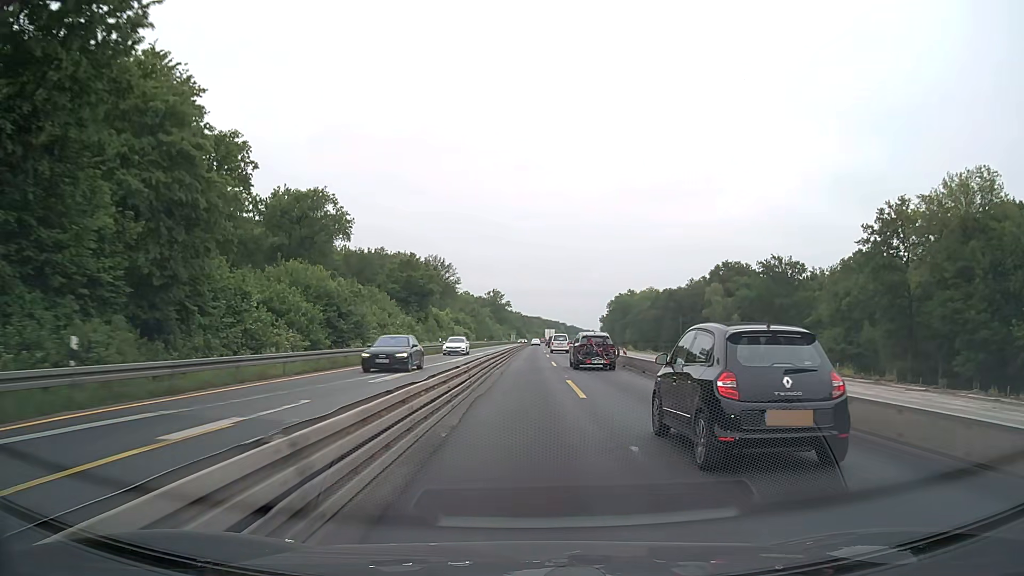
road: motorway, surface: asphalt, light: Day
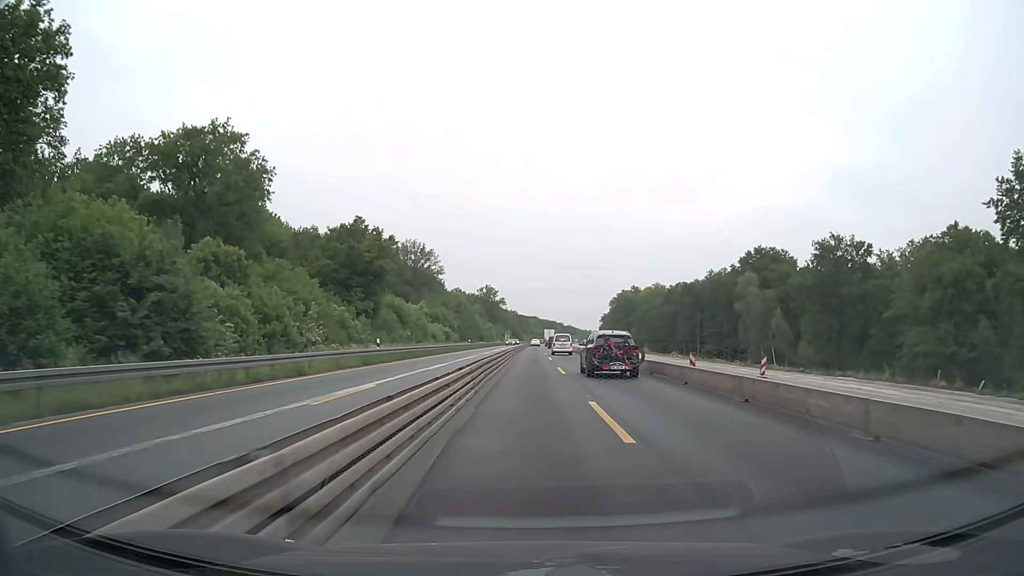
(0.0, +25.4) m; 0°
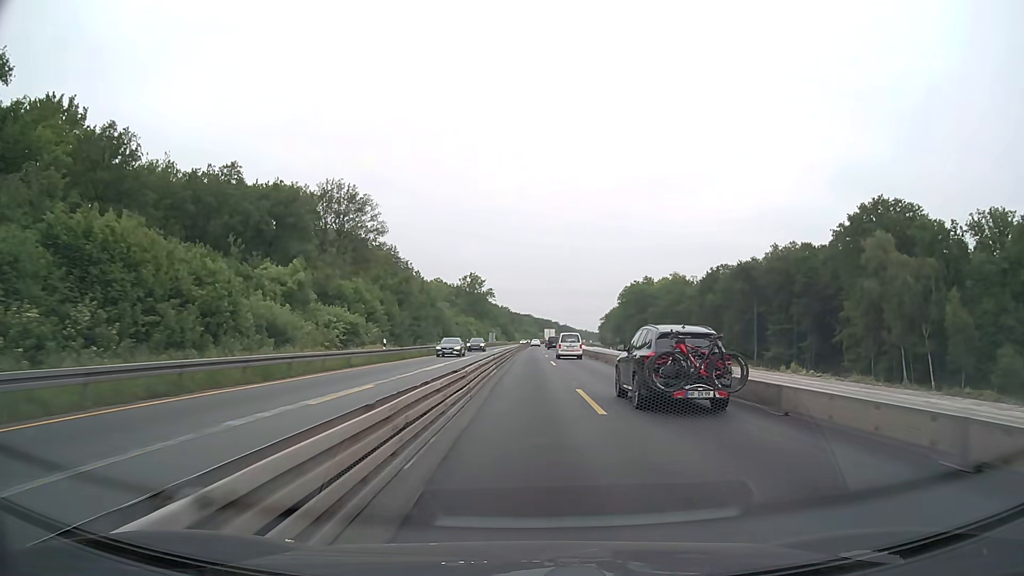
(+0.1, +50.7) m; 0°
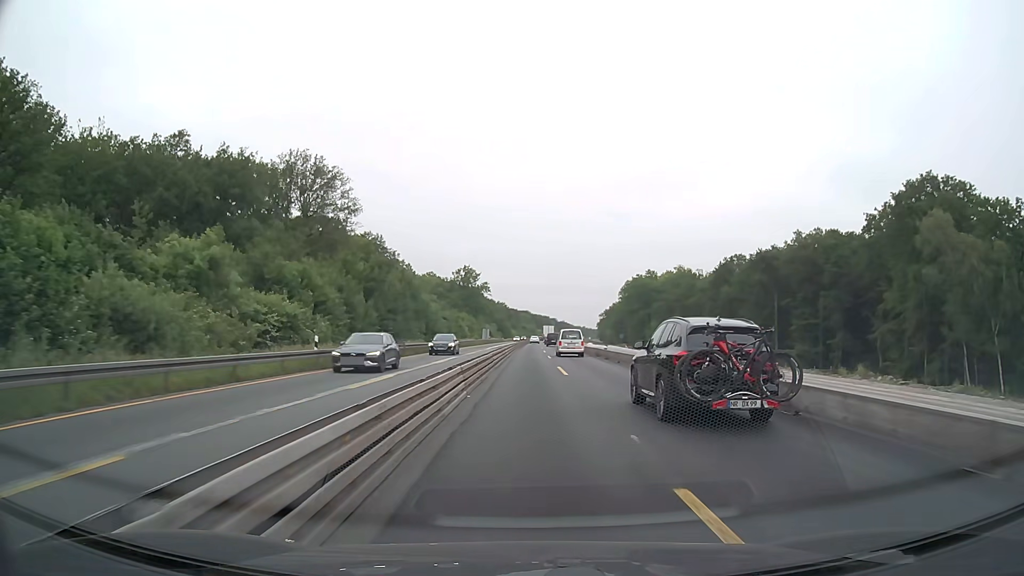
(+0.1, +12.7) m; +1°
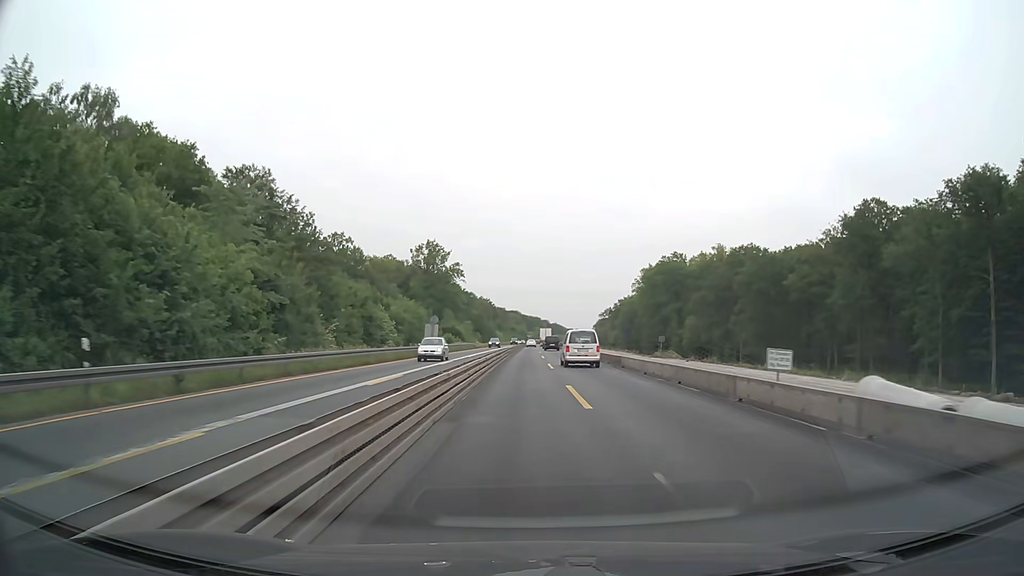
(+0.2, +63.4) m; +1°
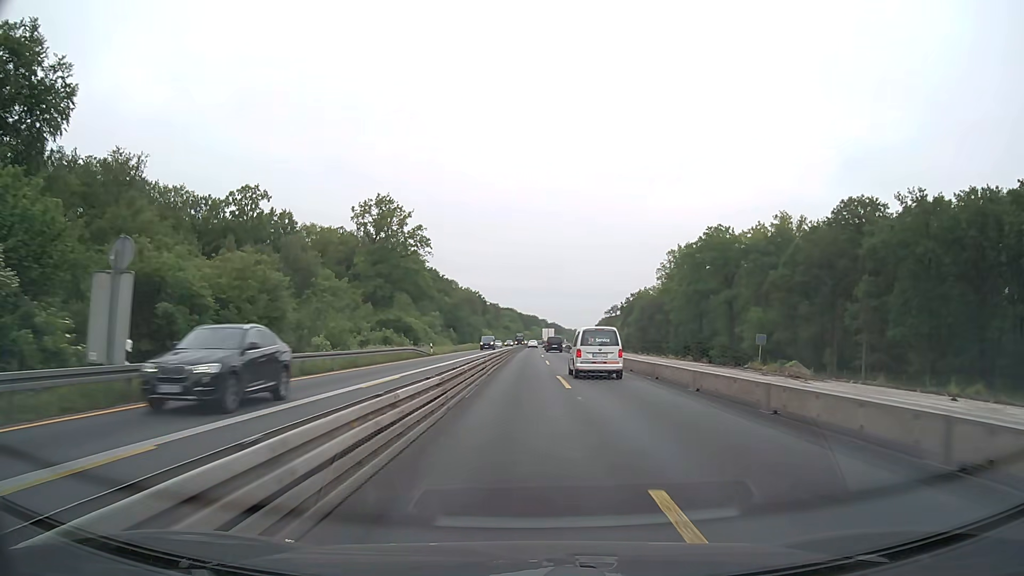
(+0.2, +50.7) m; 0°
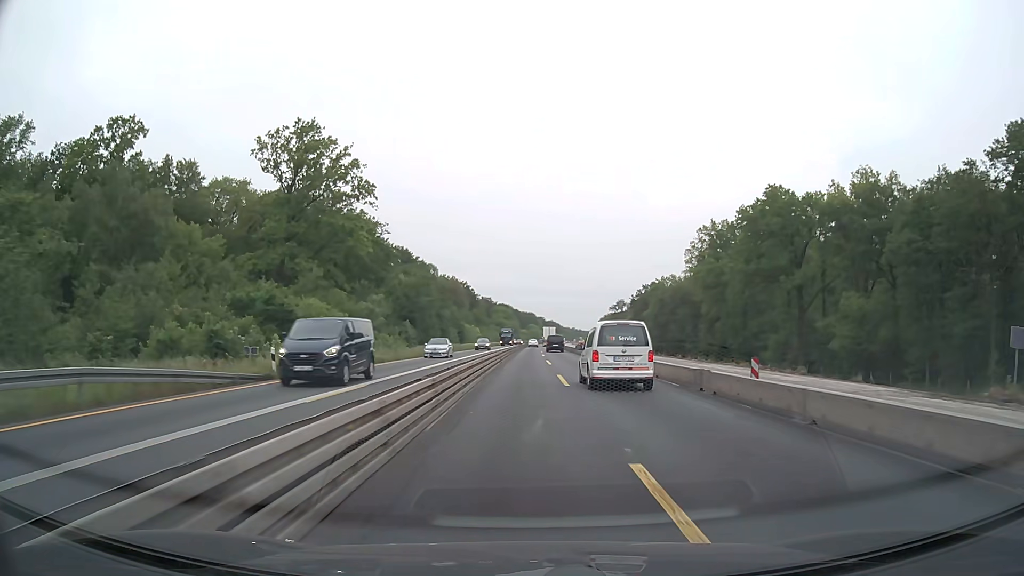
(+0.2, +38.0) m; 0°
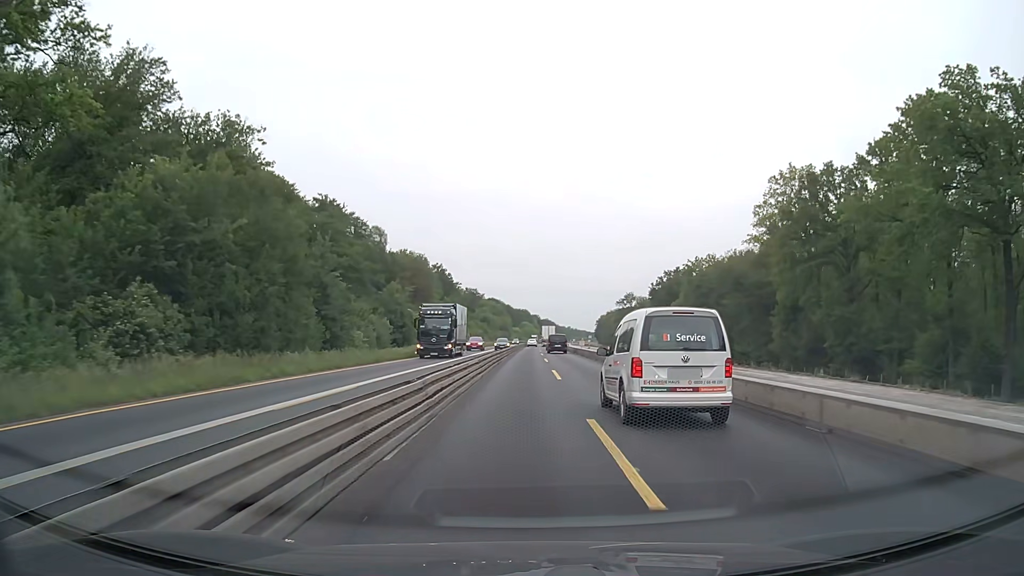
(+0.4, +50.8) m; +1°
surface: concrete
(0, +10) (0, +20) (0, +30) (0, +40) (0, +50) (0, +60) (0, +70) (0, +80) (+1, +90) (+1, +100) m
